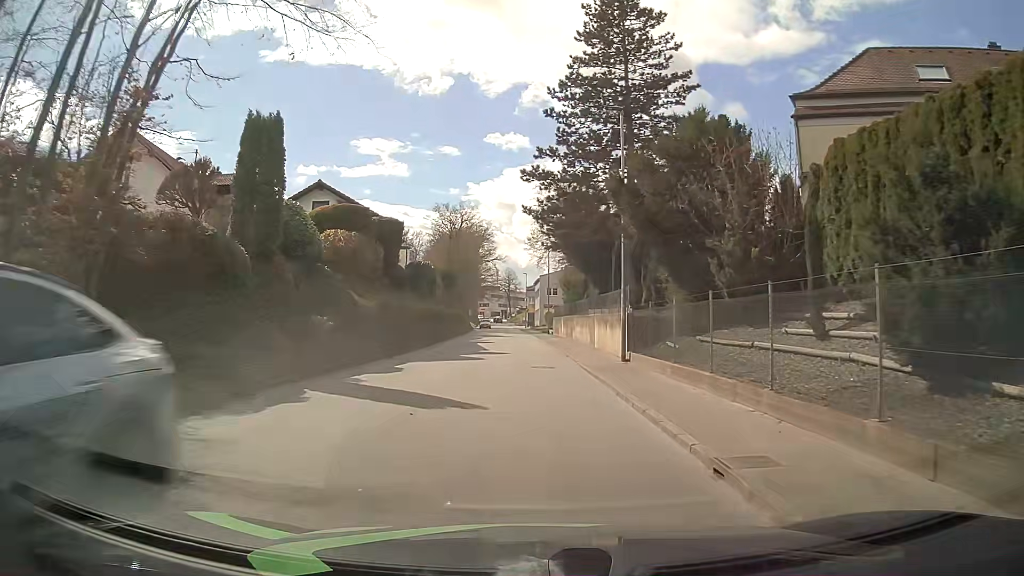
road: tertiary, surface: asphalt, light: Day
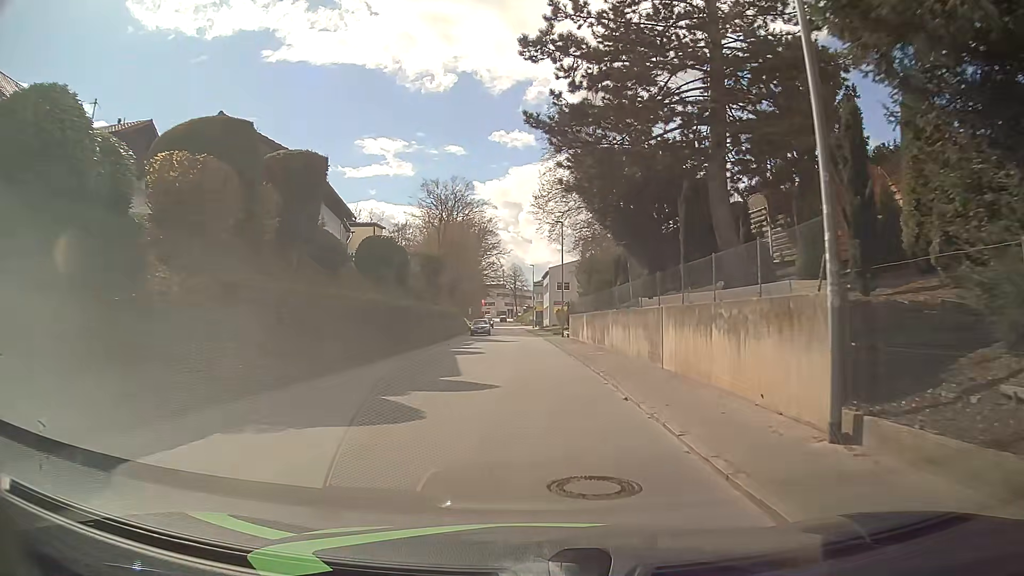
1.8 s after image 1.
(-0.3, +14.5) m; -2°
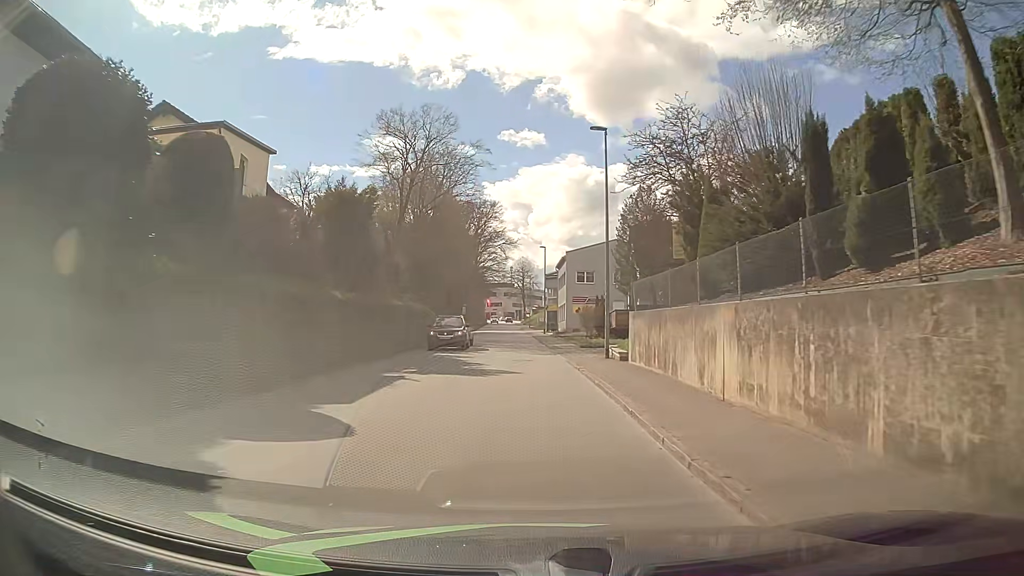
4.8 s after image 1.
(-0.2, +24.1) m; -2°
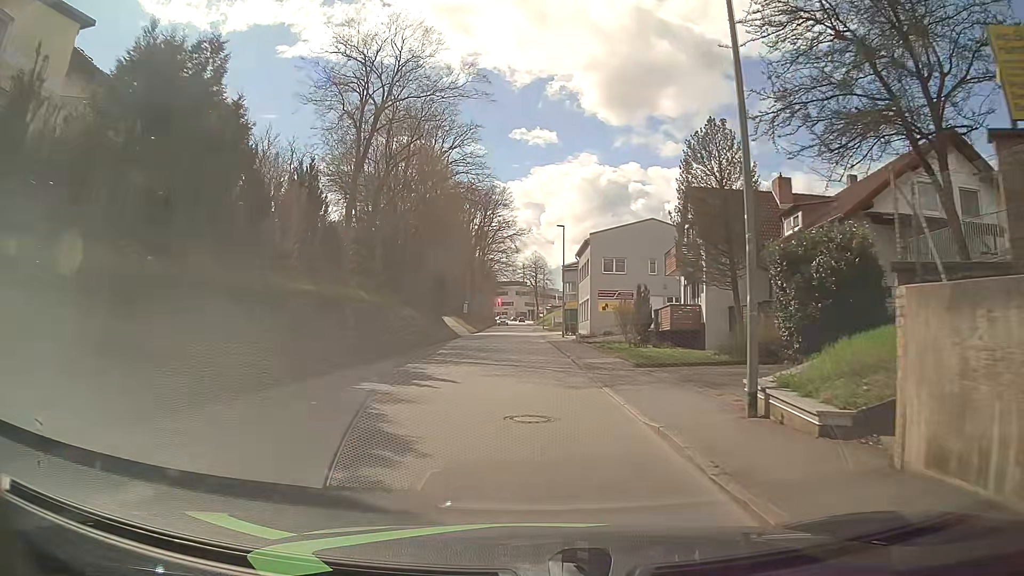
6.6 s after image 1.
(+0.1, +14.4) m; 0°
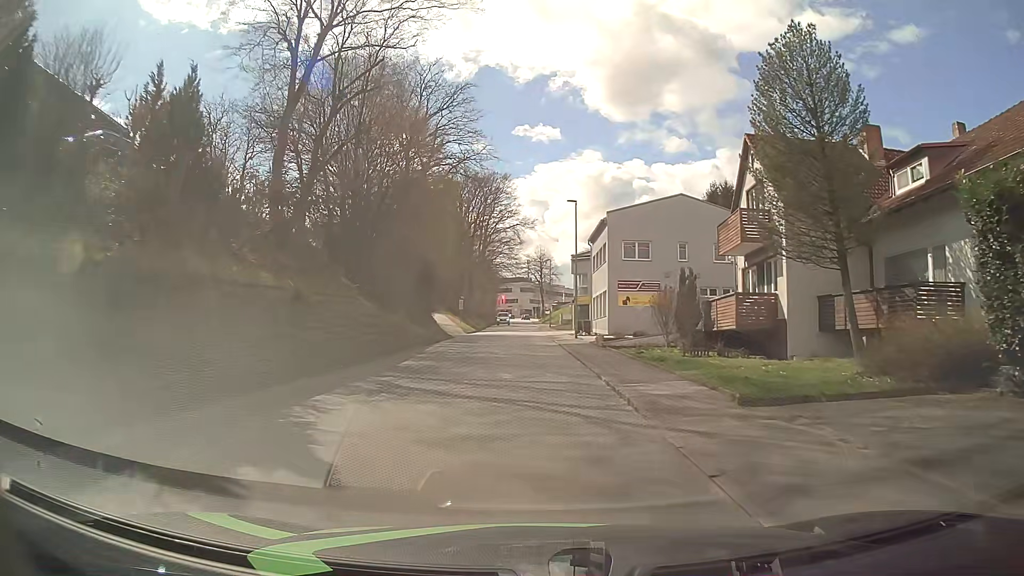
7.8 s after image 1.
(-0.1, +9.6) m; -1°
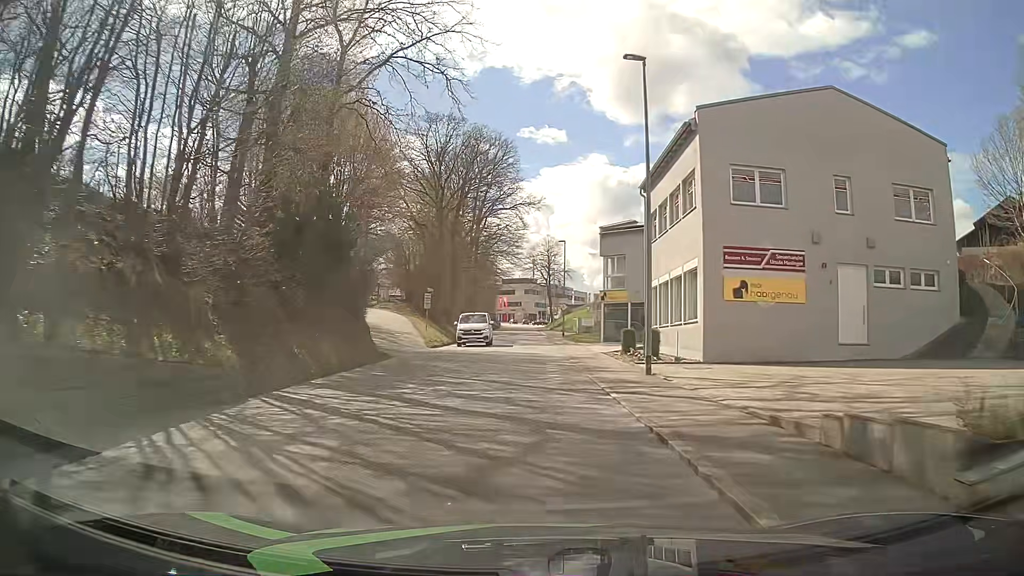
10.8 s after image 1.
(-0.1, +23.8) m; 0°
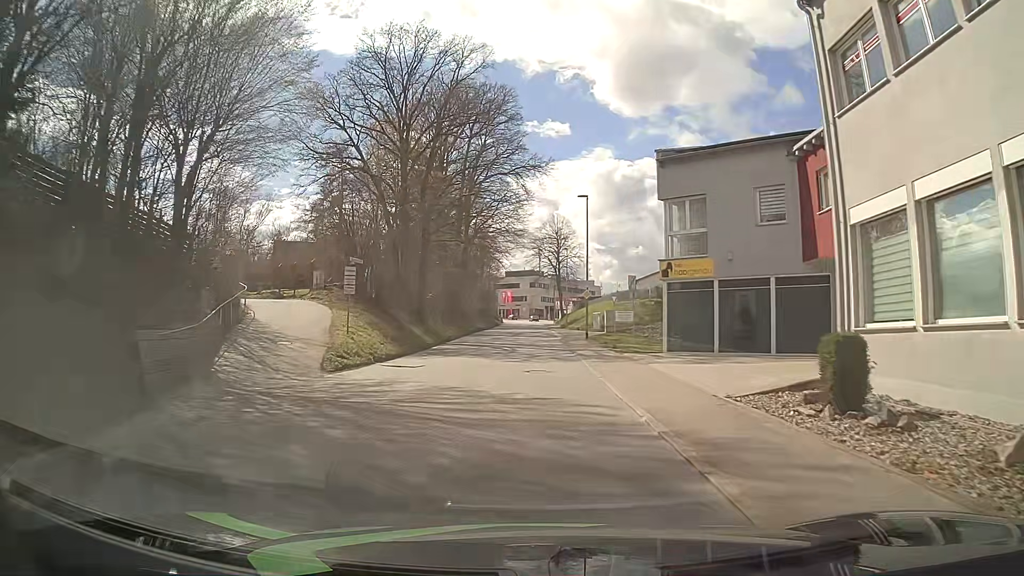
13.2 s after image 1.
(-0.1, +19.2) m; -1°
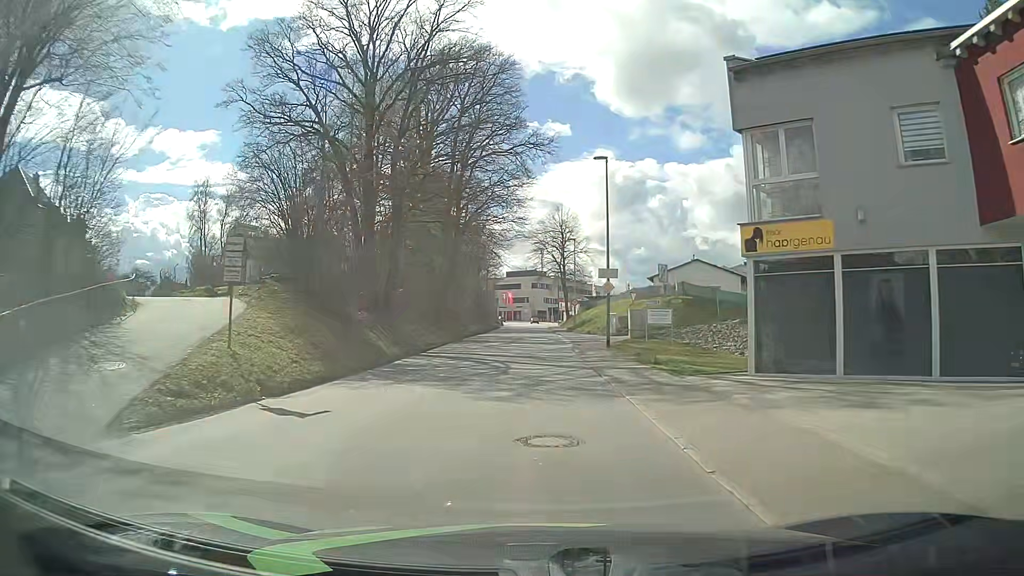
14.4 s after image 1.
(0.0, +9.6) m; 0°
(0, +10) (0, +20) (0, +30) (0, +40) (0, +50) (0, +60) (0, +70) (0, +80) (0, +90) (+1, +100) m
